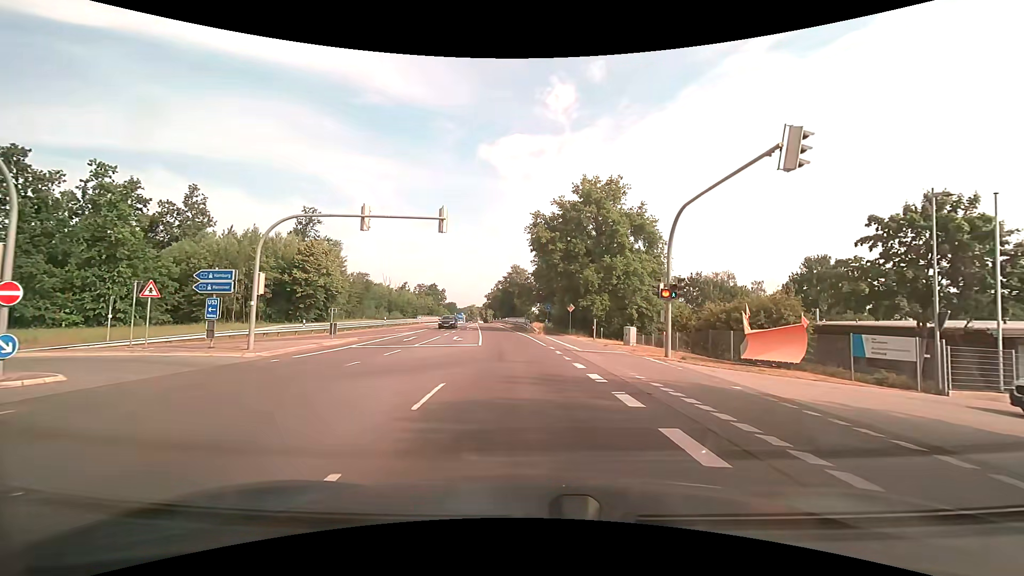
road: secondary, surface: asphalt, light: Day
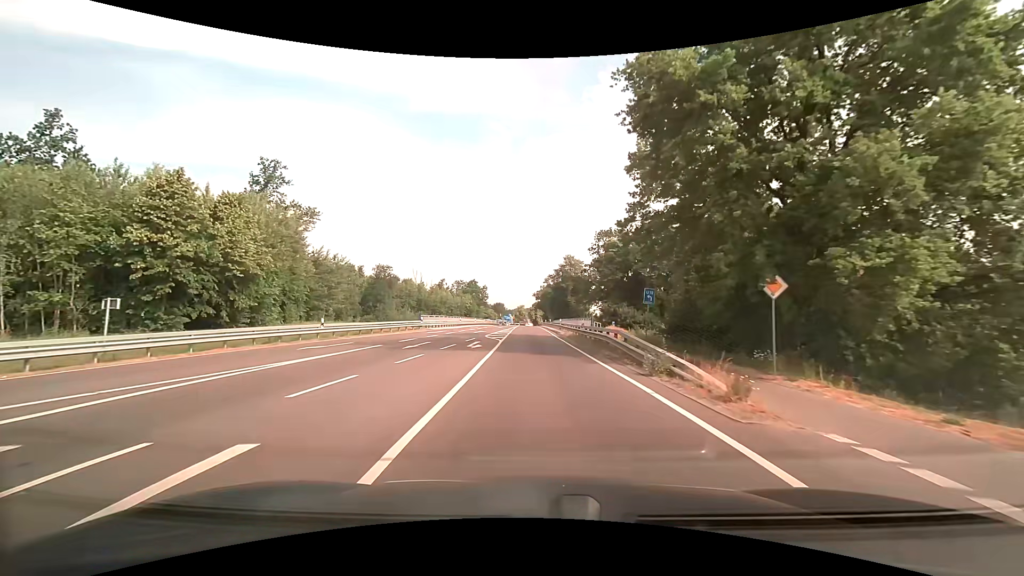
(-1.7, +31.9) m; -6°
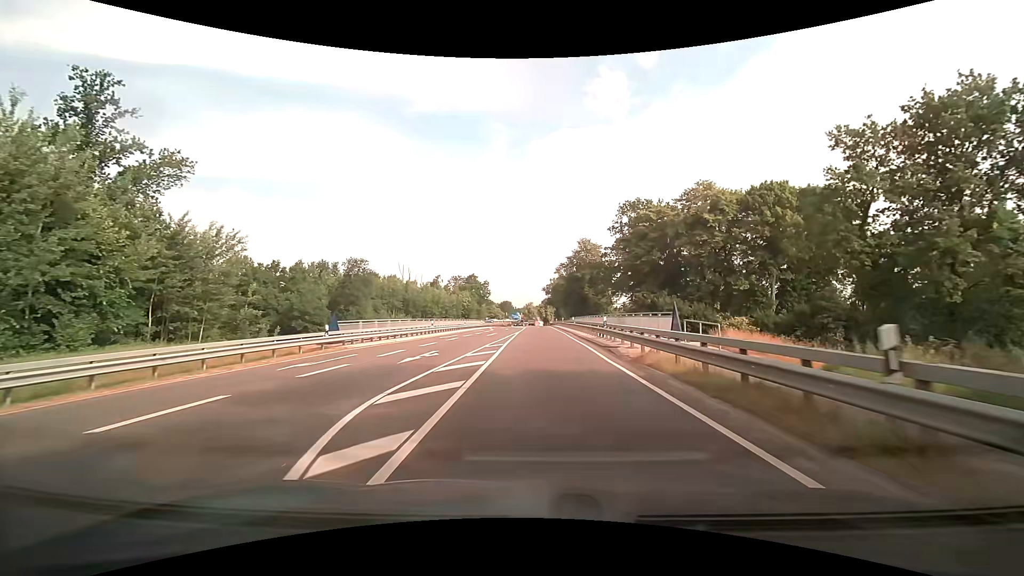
(-0.2, +25.6) m; -1°
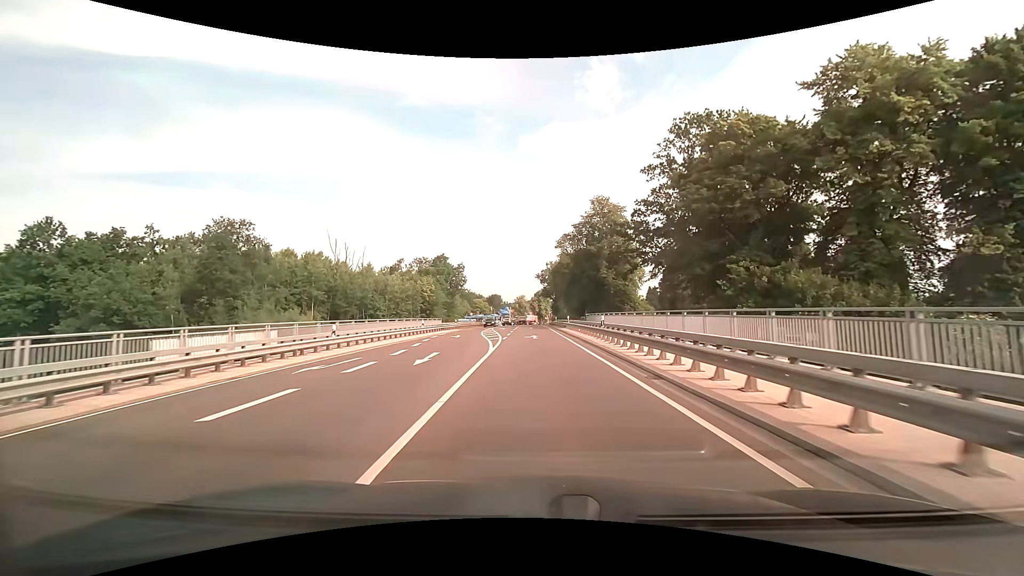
(+0.2, +41.2) m; +1°
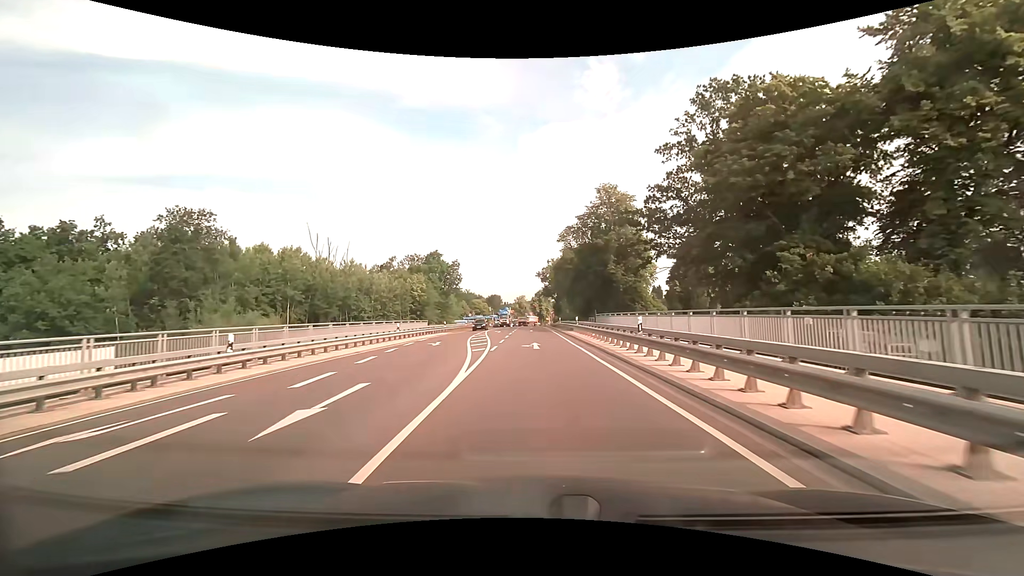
(0.0, +8.2) m; 0°
(0, +10) (0, +20) (0, +30) (0, +40) (0, +50) (0, +60) (0, +70) (0, +80) (0, +90) (0, +100) m
